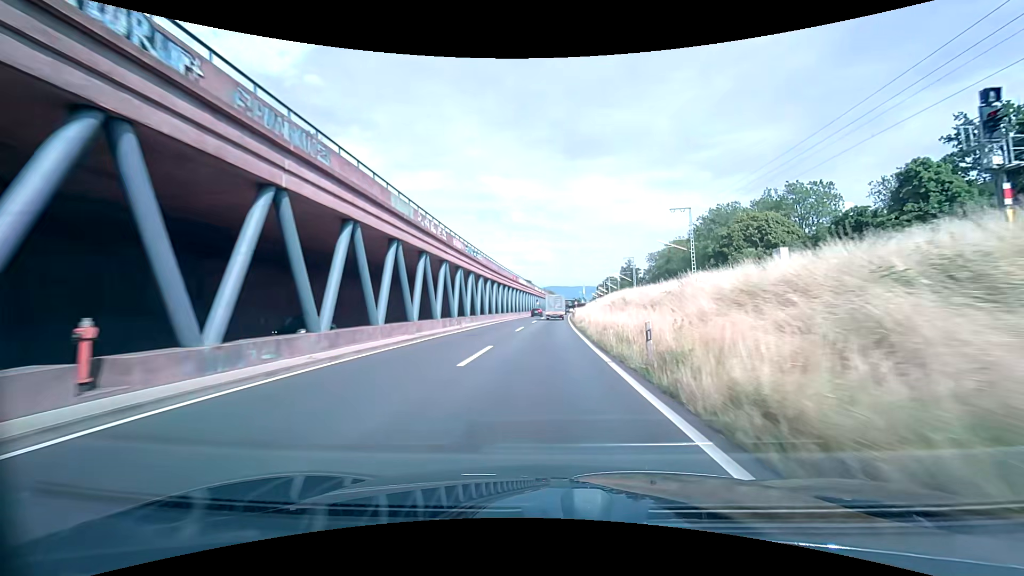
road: trunk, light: Day
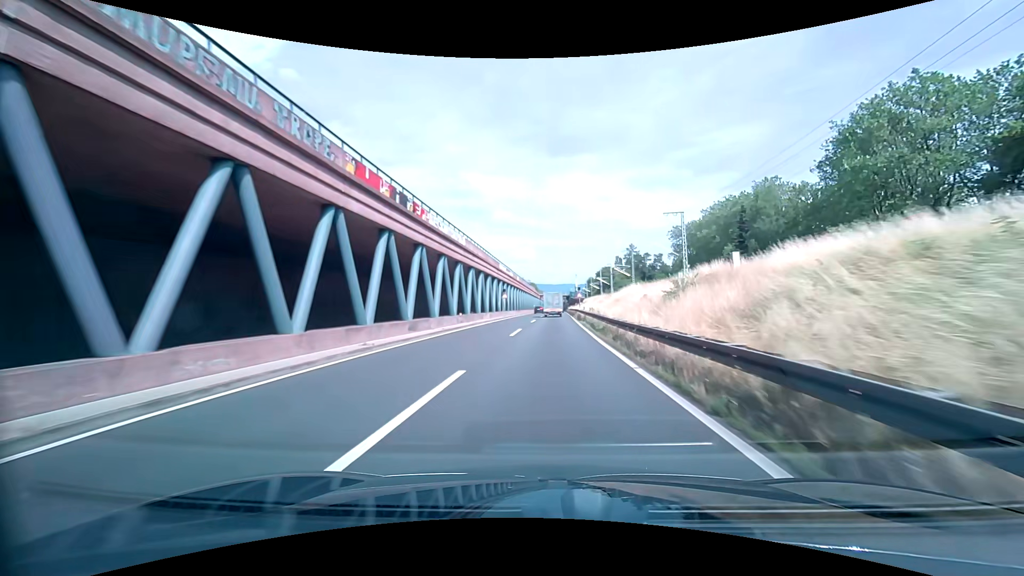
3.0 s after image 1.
(+1.2, +61.7) m; +2°
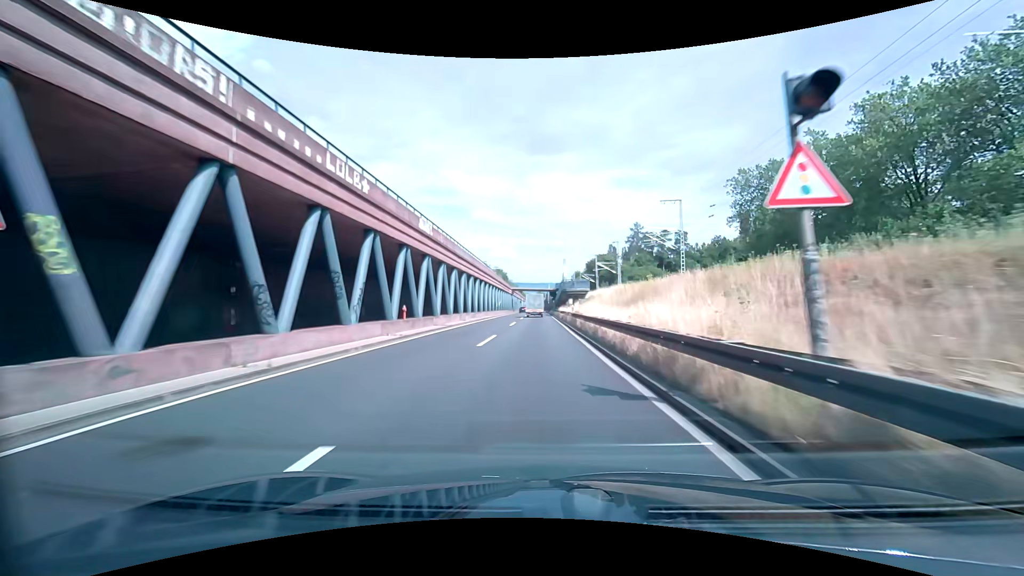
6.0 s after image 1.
(+1.4, +58.9) m; +2°
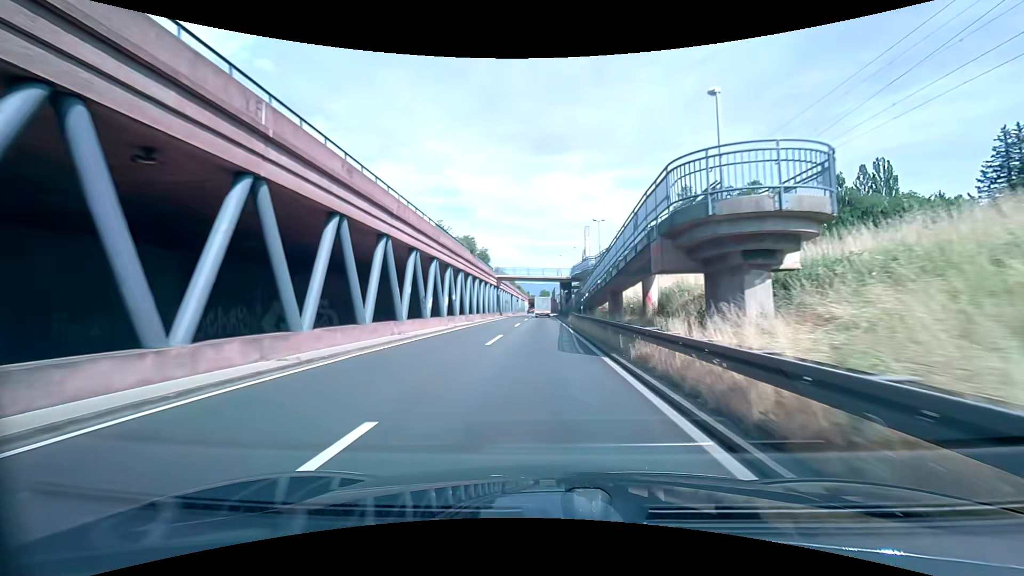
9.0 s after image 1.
(-0.5, +52.8) m; 0°
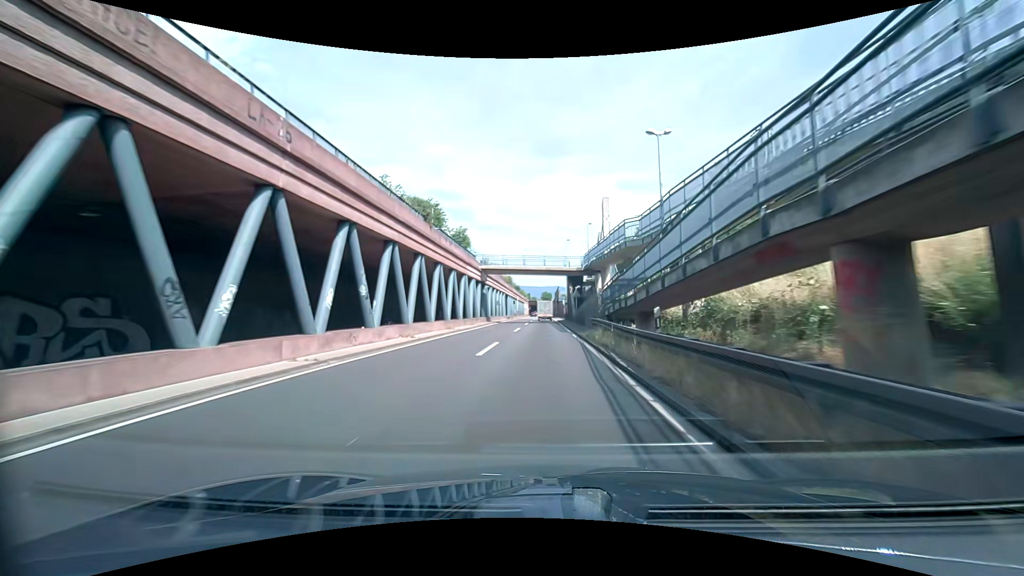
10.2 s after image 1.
(0.0, +21.0) m; 0°
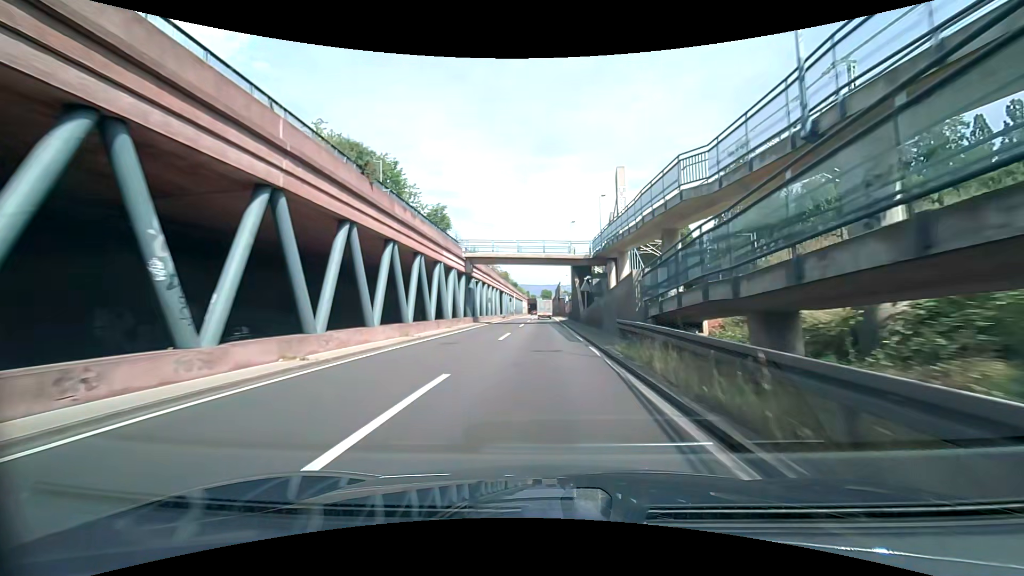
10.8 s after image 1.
(-0.1, +10.9) m; -1°
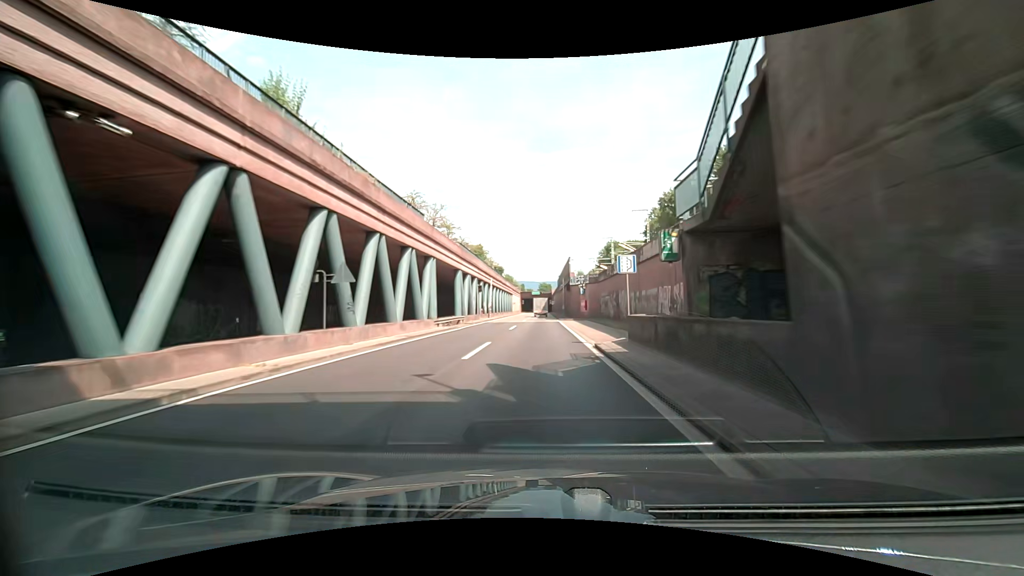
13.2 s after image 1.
(+0.2, +45.4) m; 0°
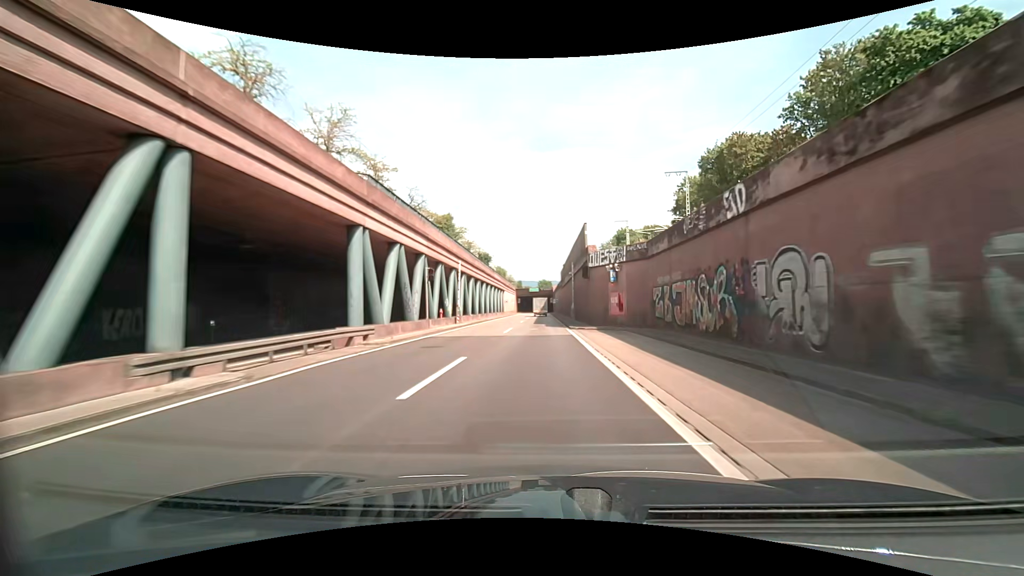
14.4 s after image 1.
(-0.1, +23.7) m; 0°
(0, +10) (0, +20) (0, +30) (0, +40) (0, +50) (0, +60) (0, +70) (0, +80) (0, +90) (0, +100) m
